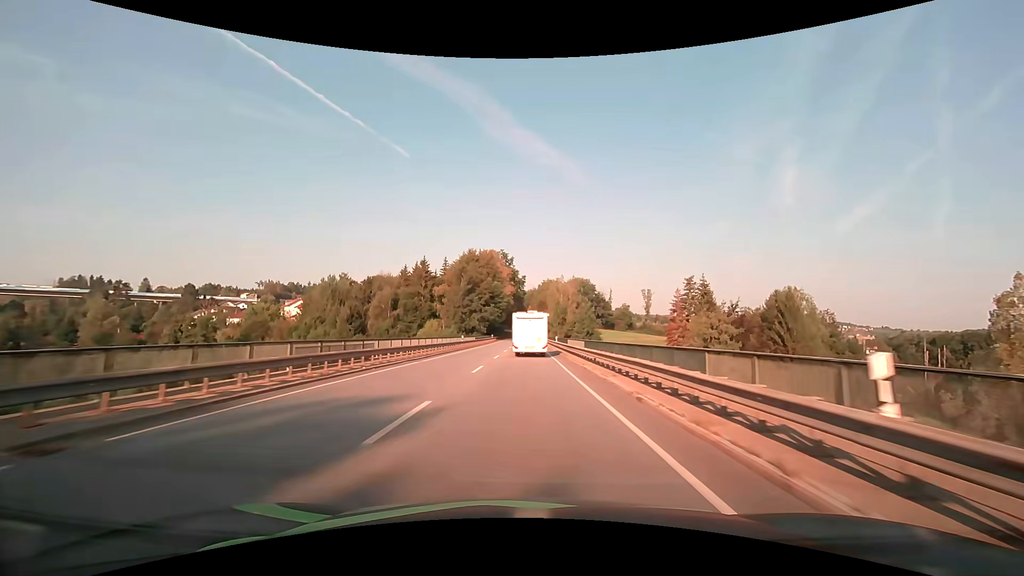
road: primary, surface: asphalt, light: Day
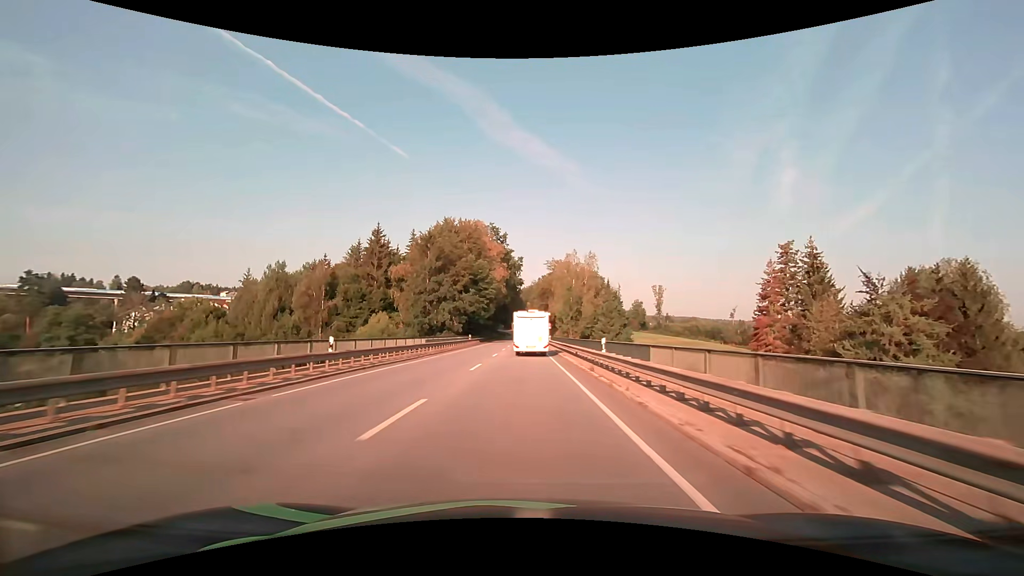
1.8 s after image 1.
(+0.1, +35.1) m; 0°
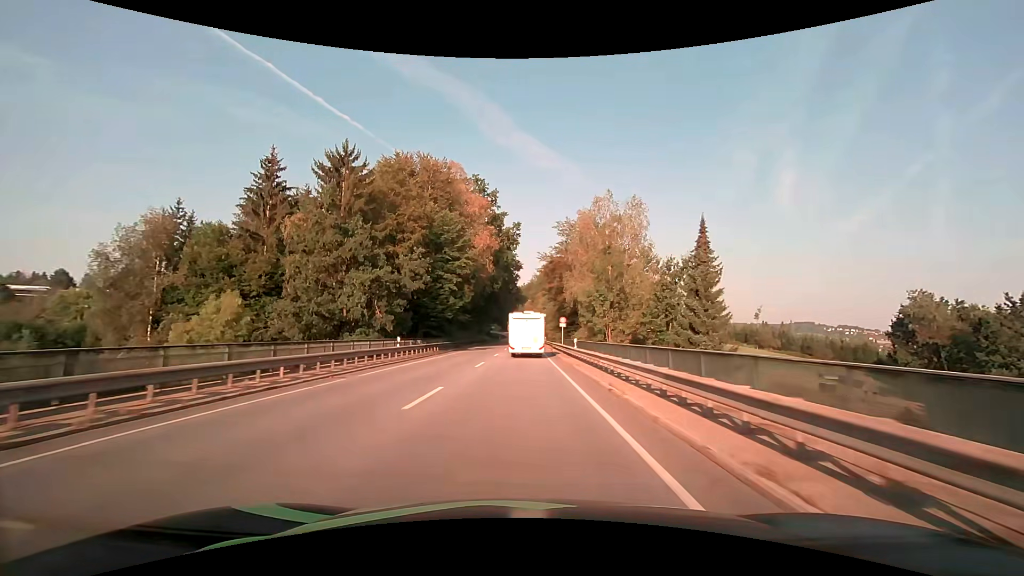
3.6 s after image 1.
(0.0, +34.6) m; 0°
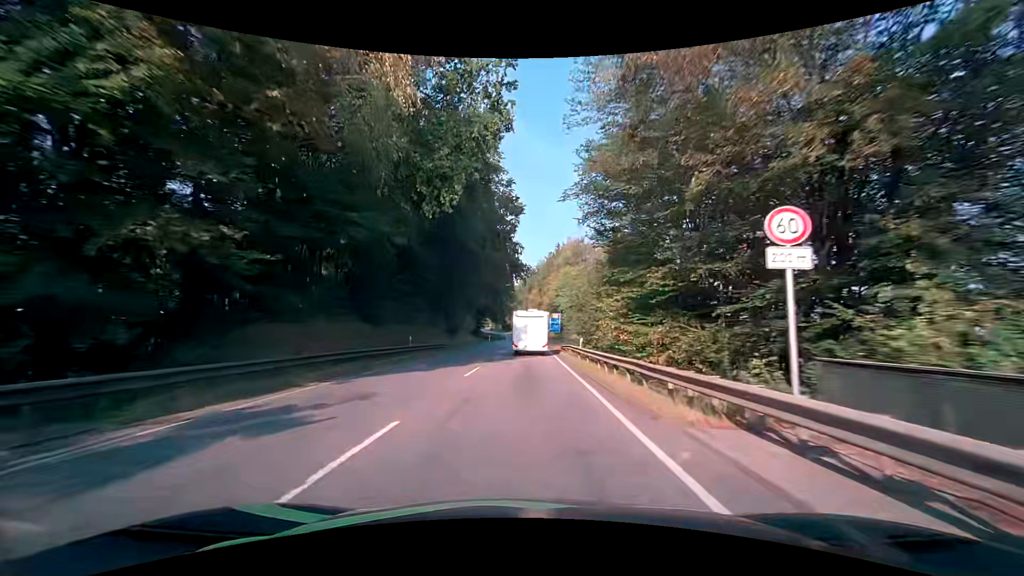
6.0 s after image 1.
(-0.2, +44.5) m; 0°
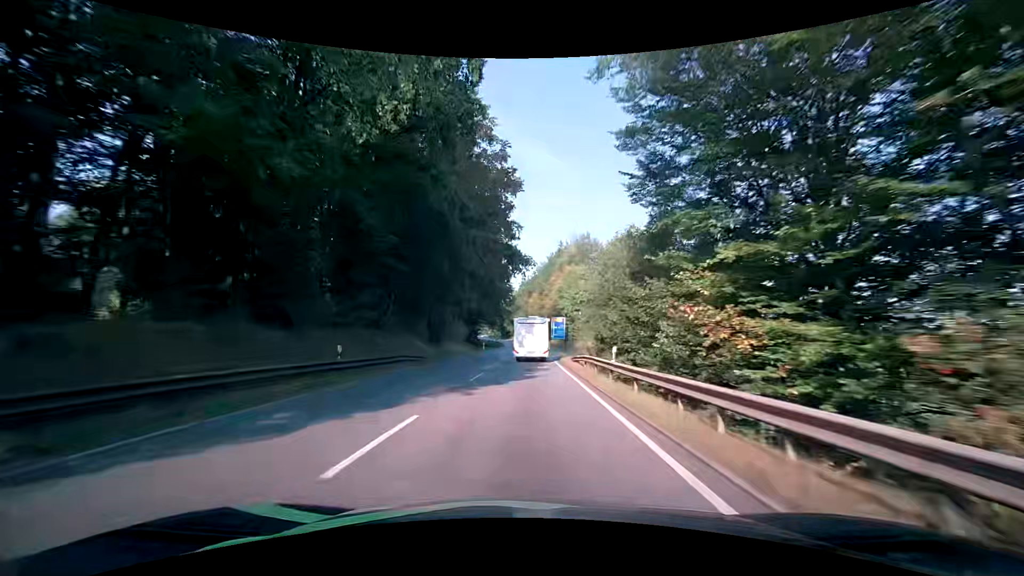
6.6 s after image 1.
(-0.1, +10.7) m; -2°
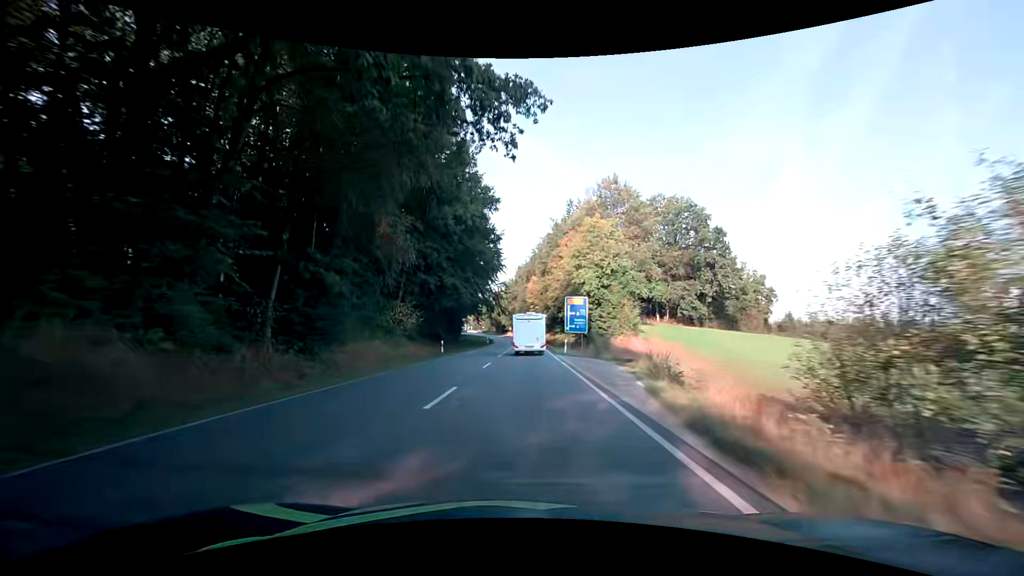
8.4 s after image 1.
(+0.6, +31.1) m; +1°
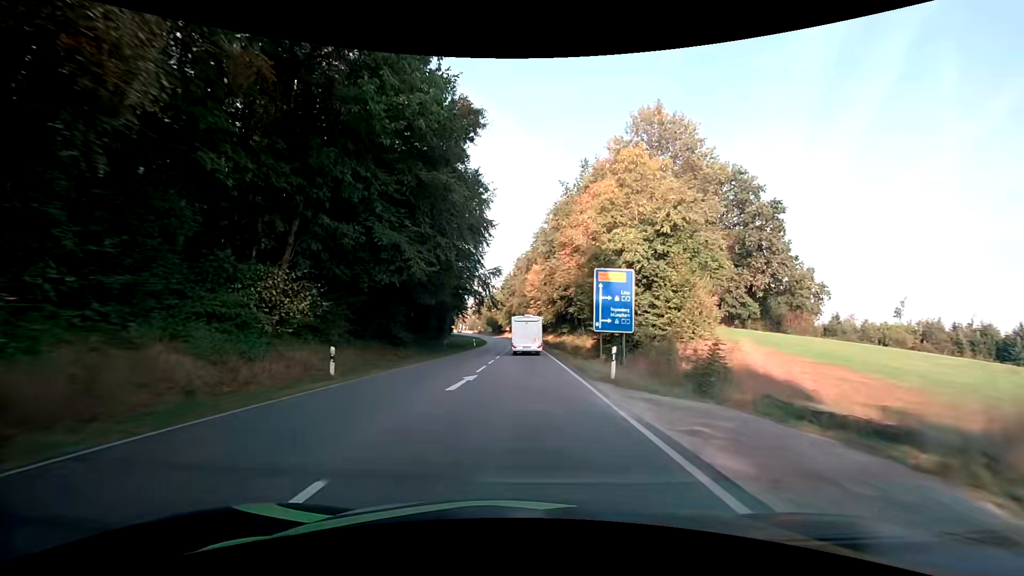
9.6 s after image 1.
(0.0, +20.0) m; +1°
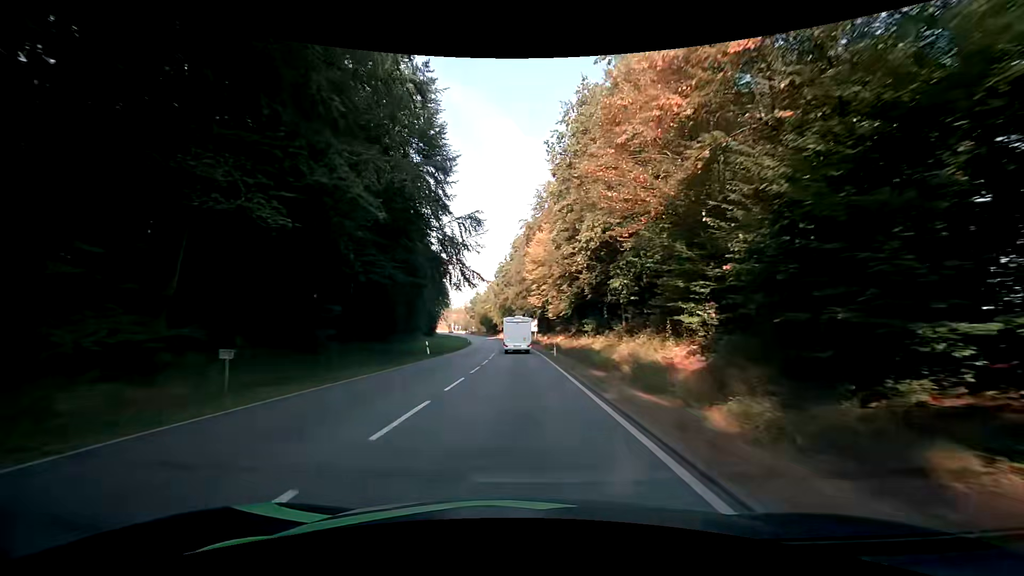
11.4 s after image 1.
(-0.2, +30.4) m; 0°
(0, +10) (0, +20) (0, +30) (-1, +40) (-1, +50) (-2, +60) (-3, +70) (-4, +80) (-5, +90) (-6, +100) m
